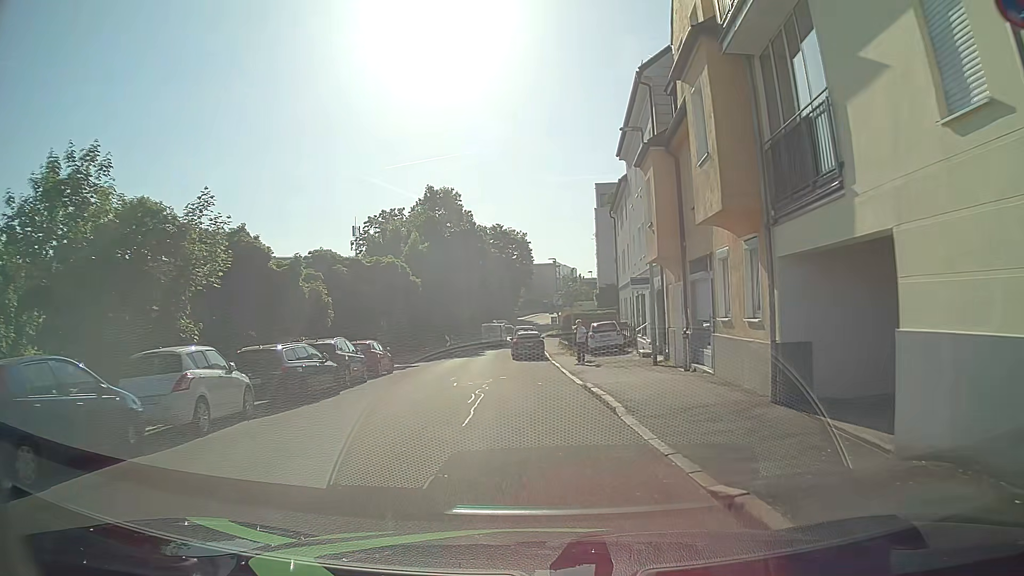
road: residential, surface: asphalt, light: Day
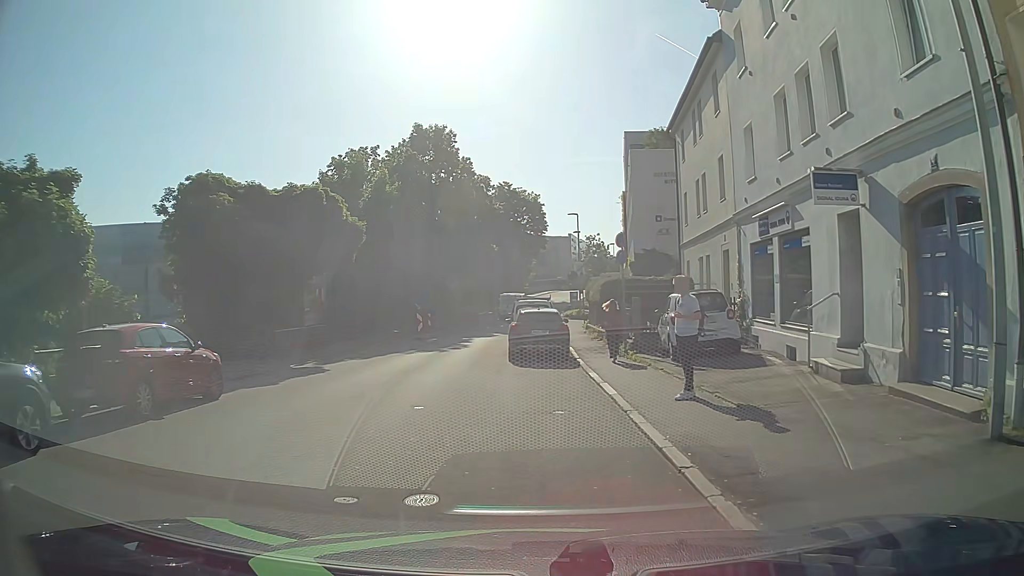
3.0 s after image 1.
(+0.2, +17.0) m; 0°
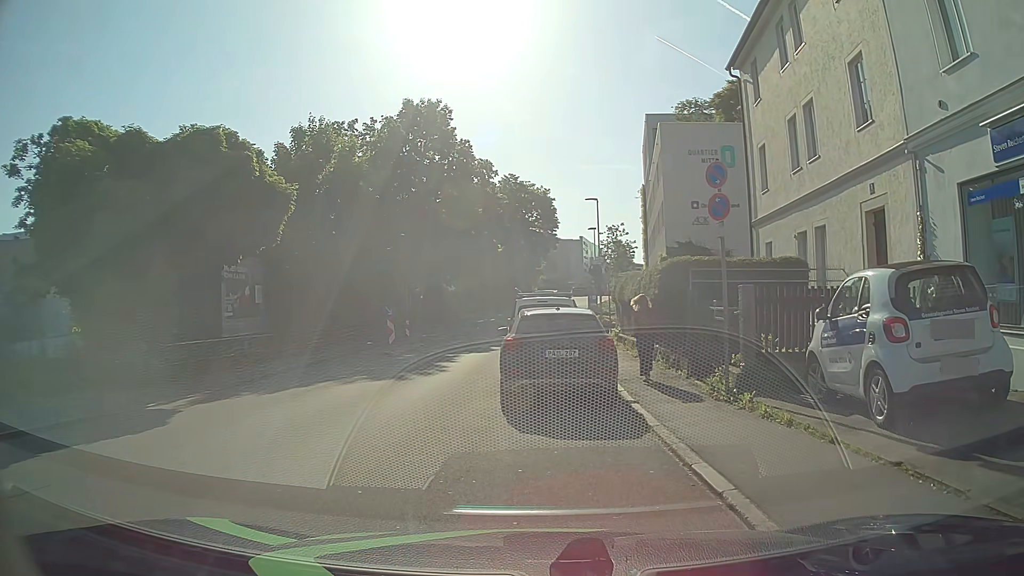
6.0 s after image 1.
(0.0, +8.9) m; +1°
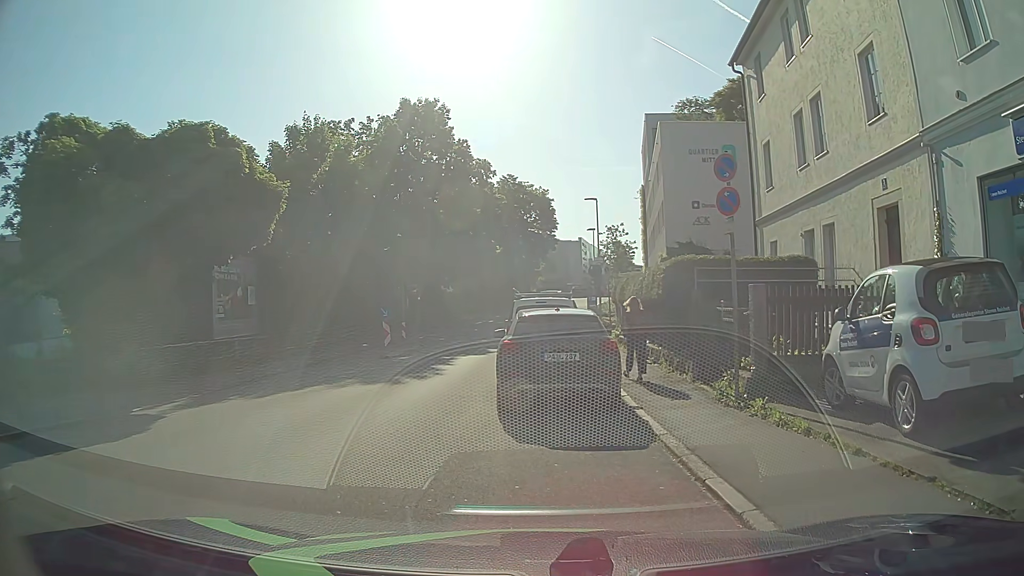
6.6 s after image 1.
(0.0, +0.5) m; 0°
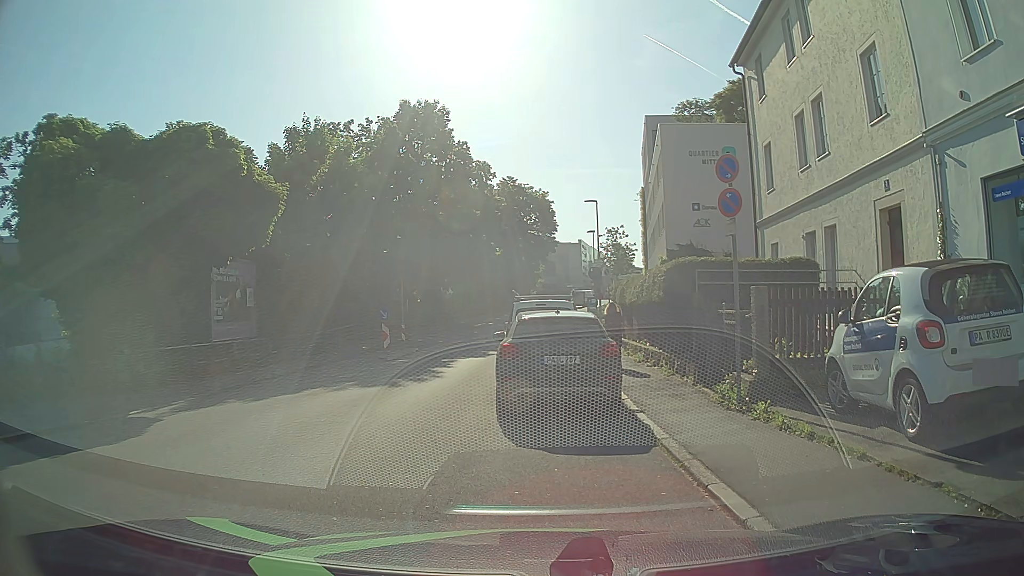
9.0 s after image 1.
(0.0, +0.2) m; 0°
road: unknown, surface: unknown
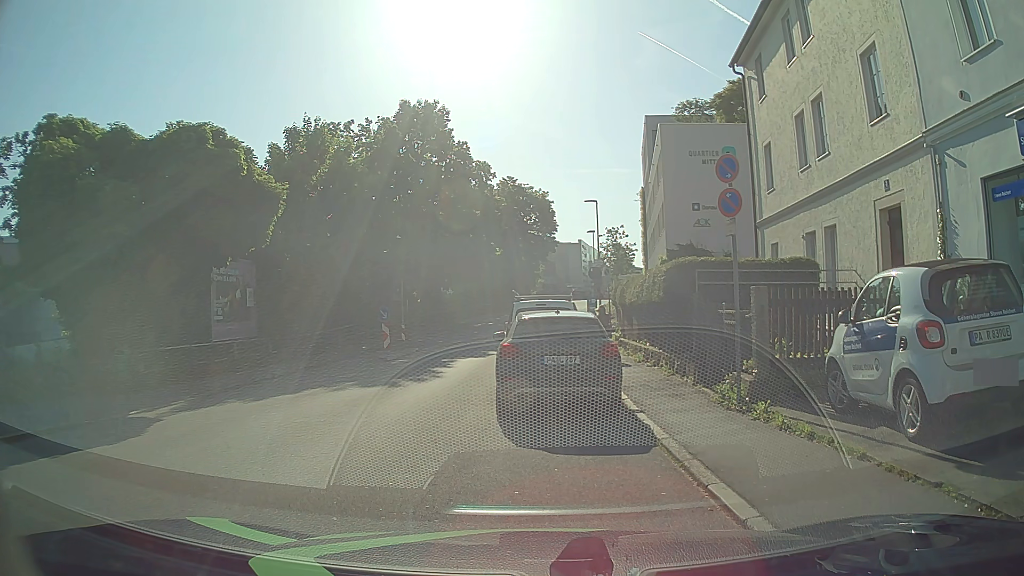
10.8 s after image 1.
(0.0, 0.0) m; 0°
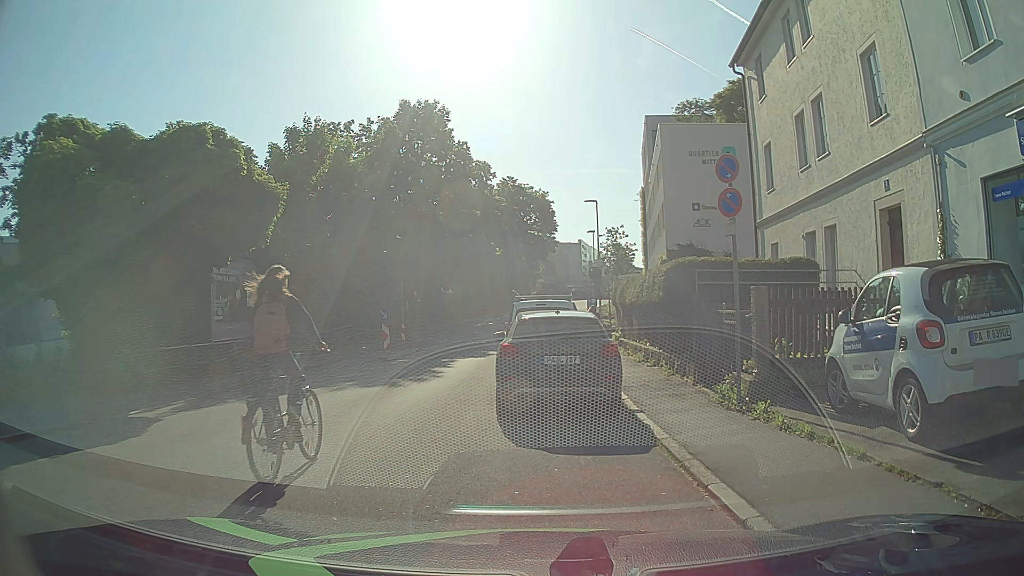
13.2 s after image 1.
(0.0, 0.0) m; 0°
